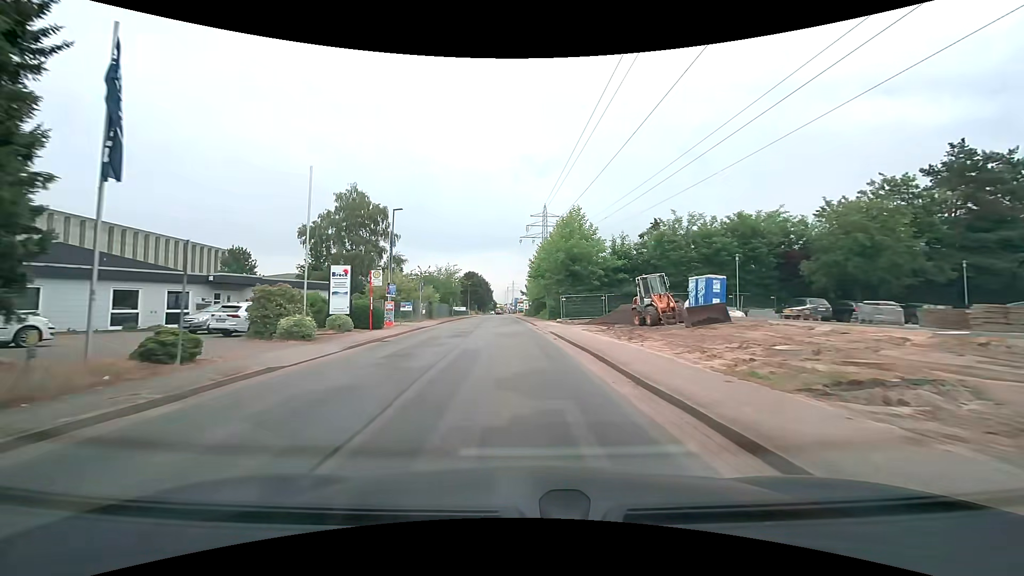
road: residential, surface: asphalt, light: Day
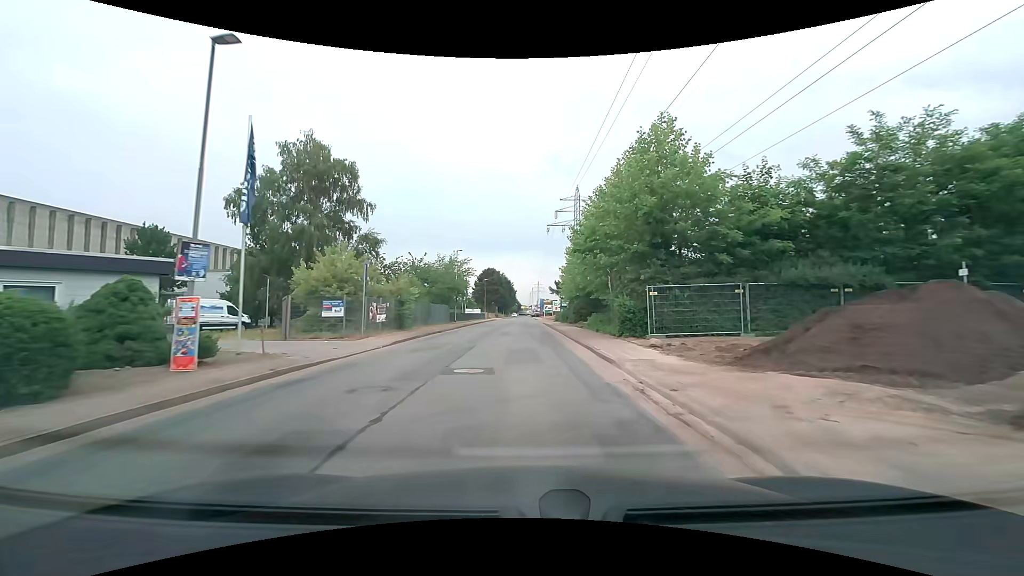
(-0.7, +21.7) m; -3°
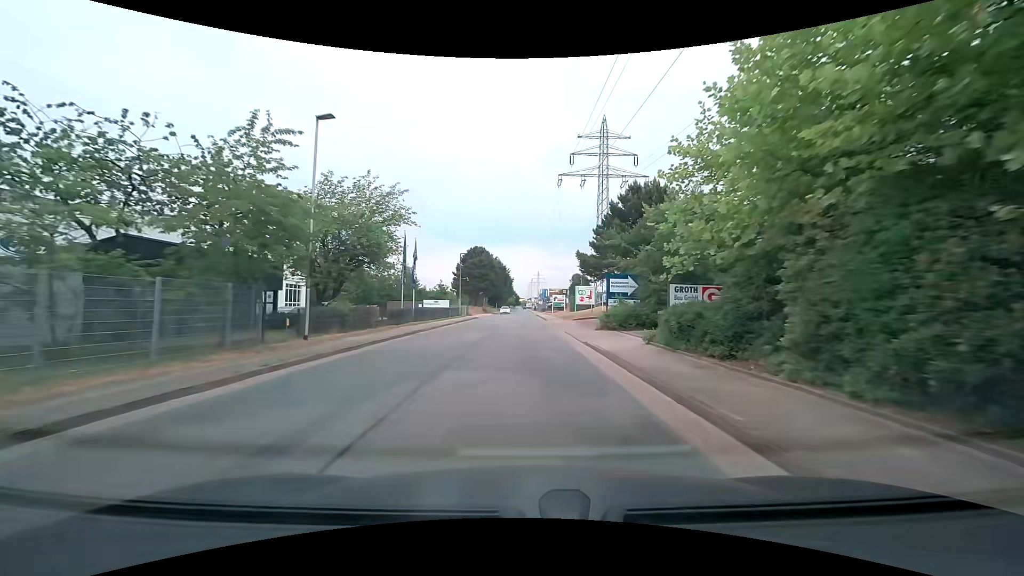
(-0.2, +36.6) m; 0°
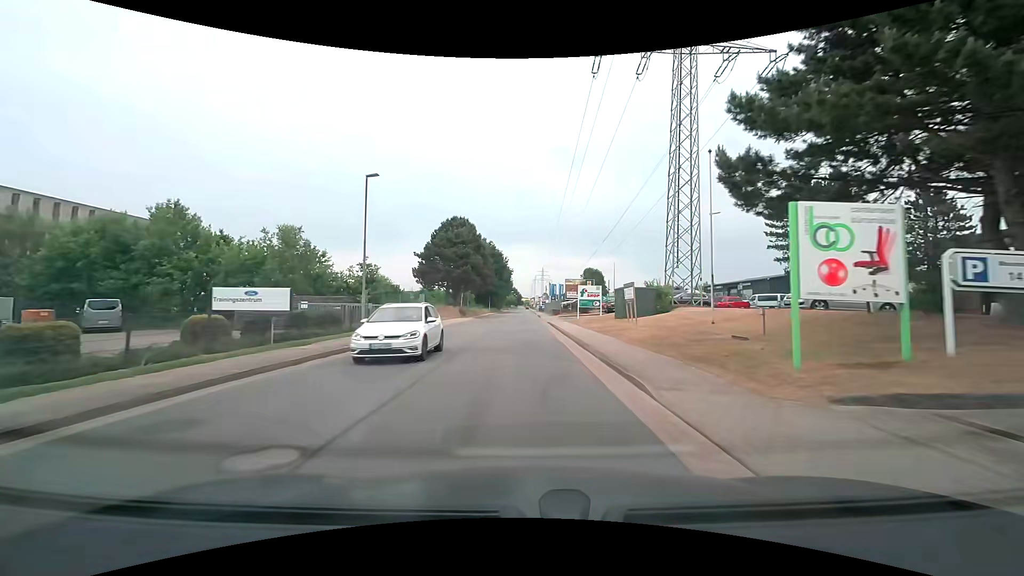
(+0.1, +36.0) m; 0°
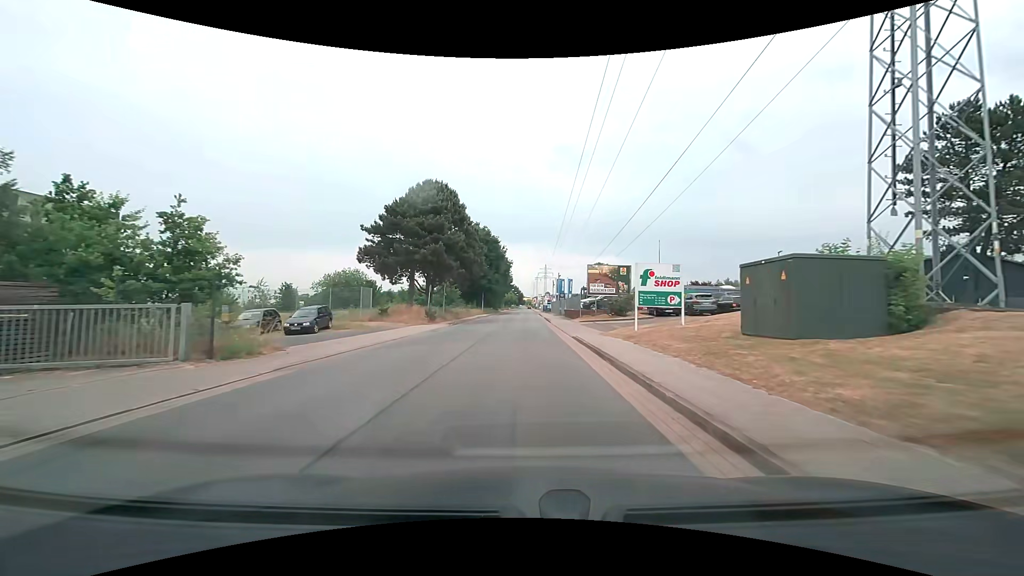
(0.0, +21.3) m; 0°
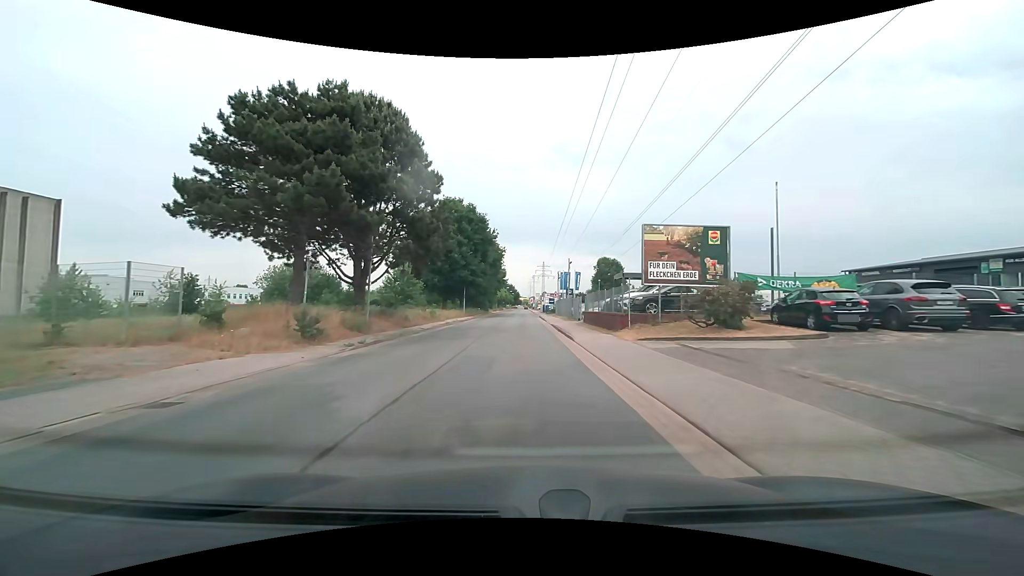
(+0.1, +21.4) m; 0°
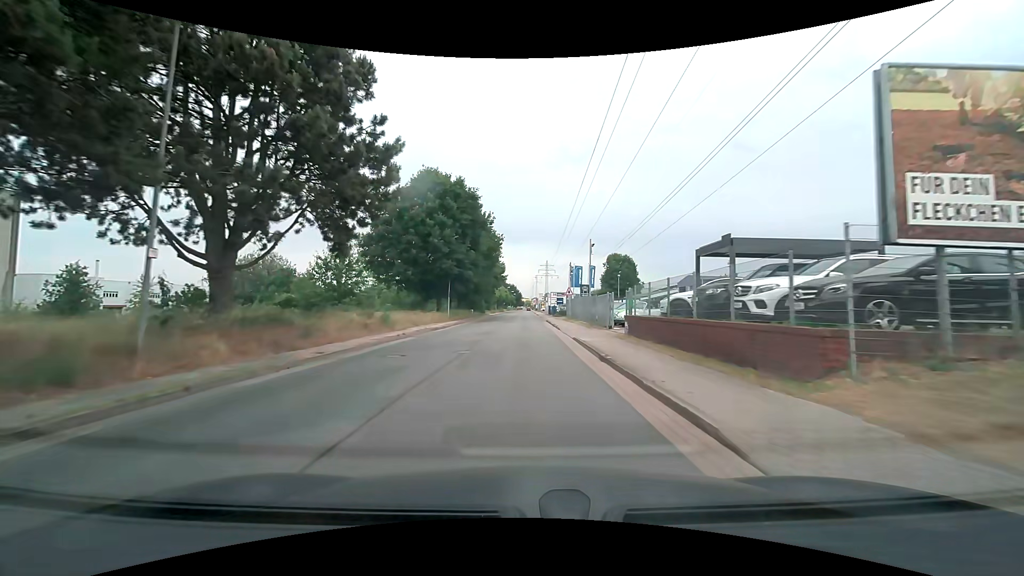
(0.0, +14.7) m; 0°
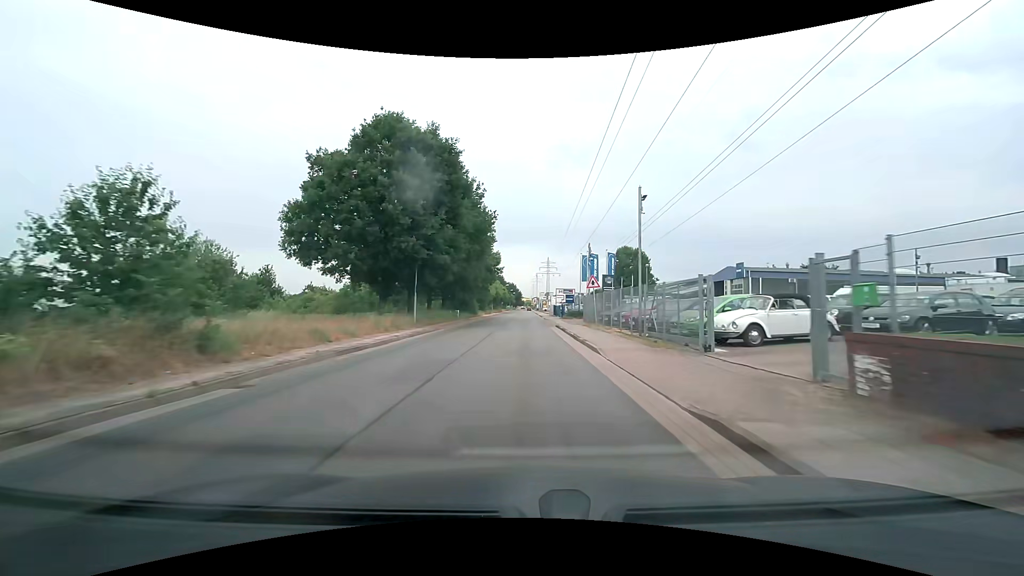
(0.0, +15.0) m; 0°
(0, +10) (0, +20) (0, +30) (0, +40) (0, +50) (0, +60) (0, +70) (0, +80) (0, +90) (0, +100) m
